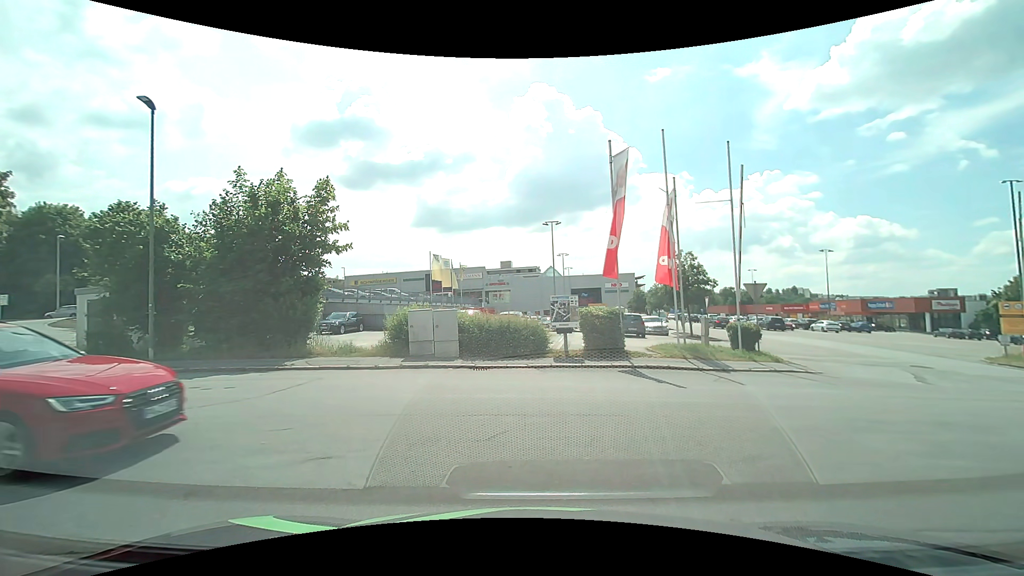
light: Day
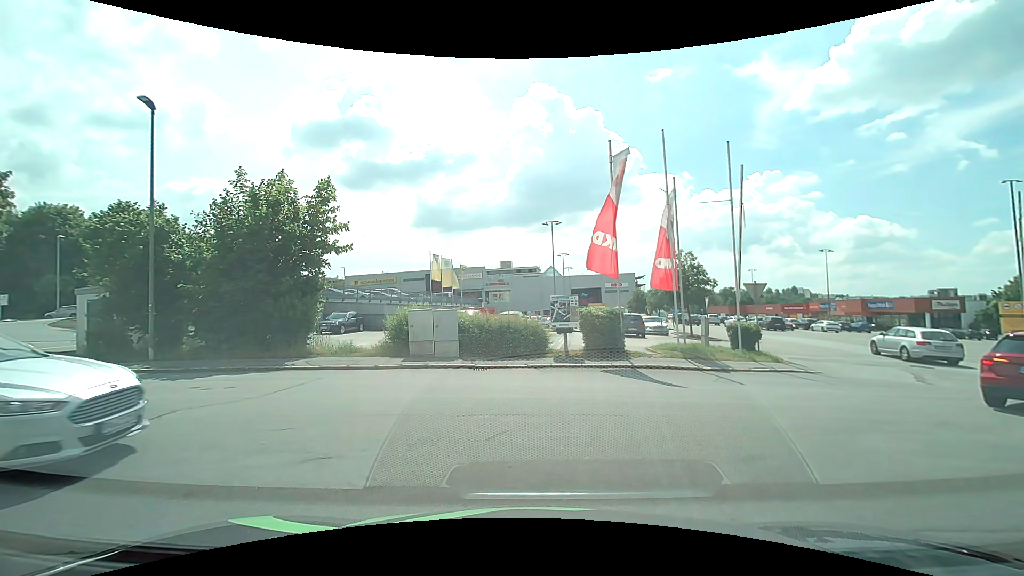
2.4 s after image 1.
(0.0, 0.0) m; 0°
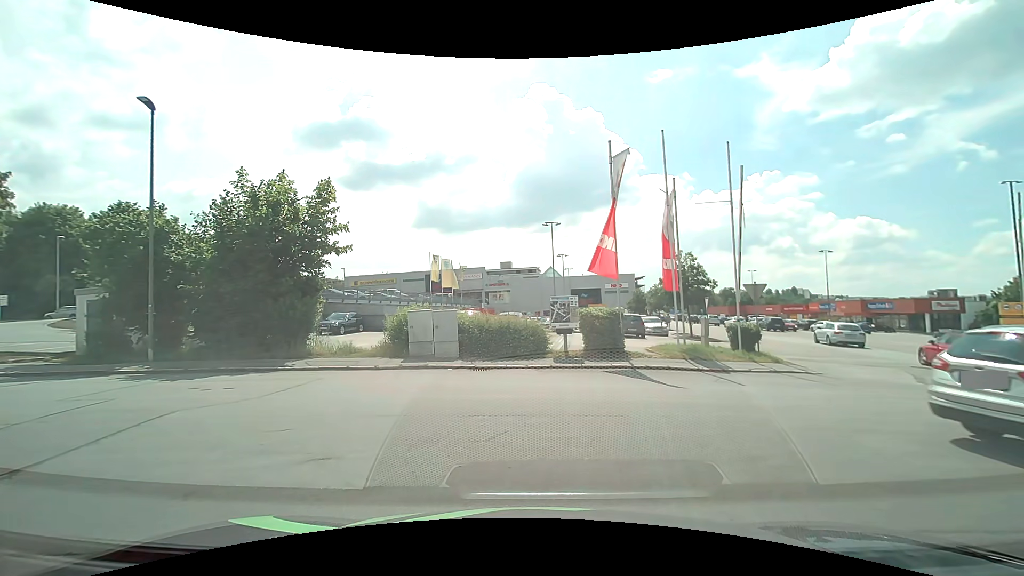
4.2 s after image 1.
(0.0, 0.0) m; 0°
